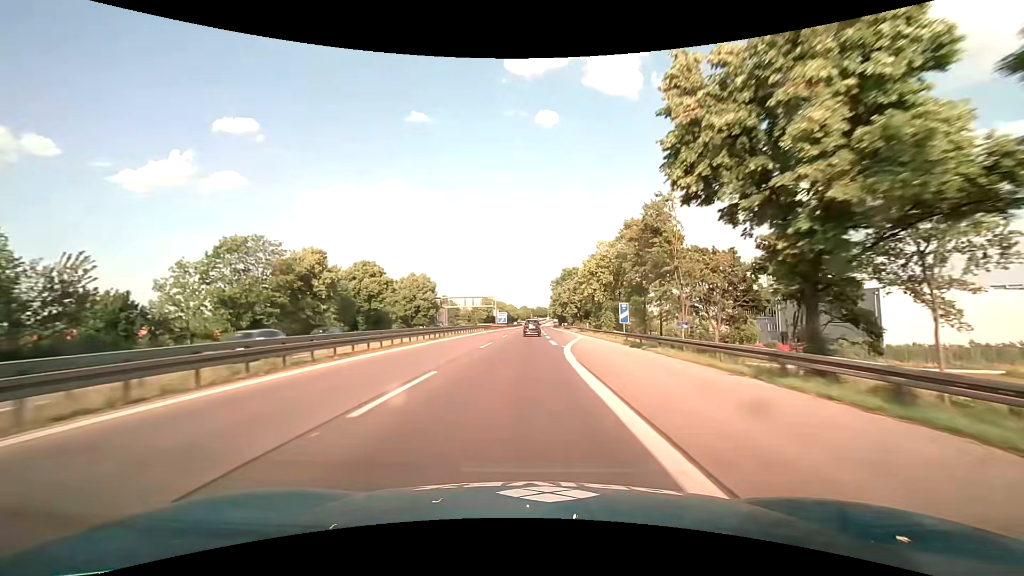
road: motorway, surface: asphalt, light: Day
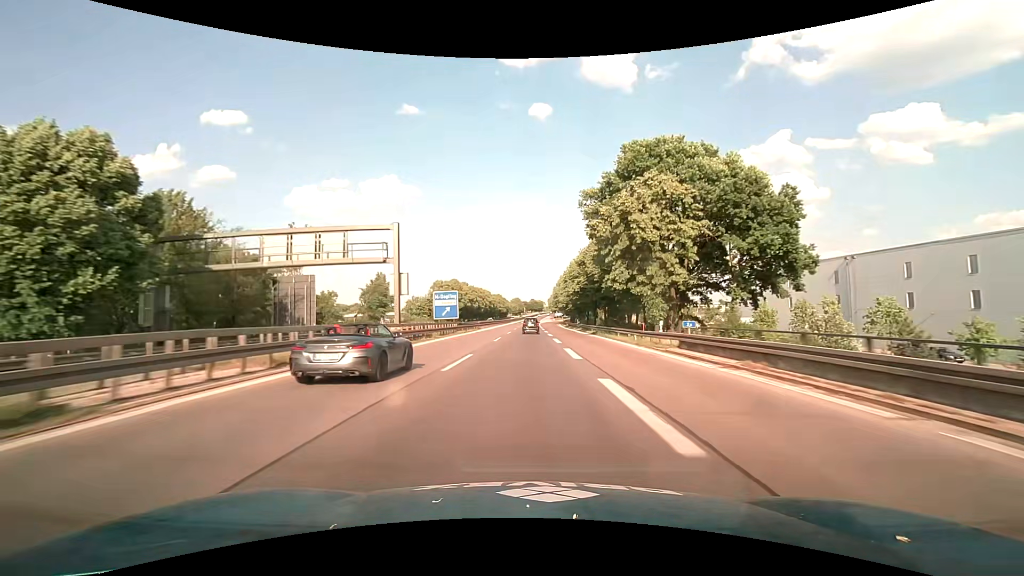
(+0.4, +84.3) m; +1°
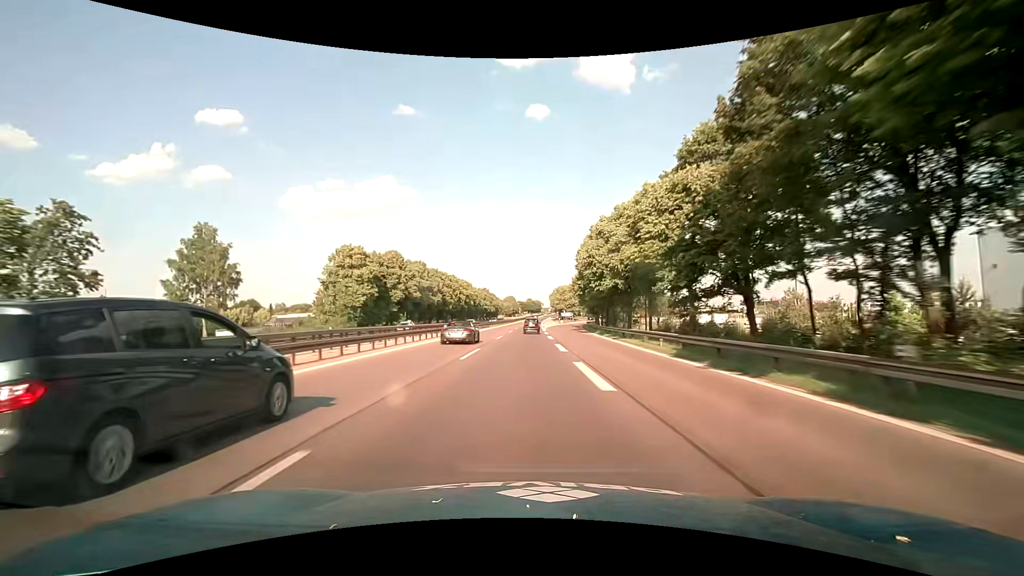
(+0.4, +68.1) m; 0°
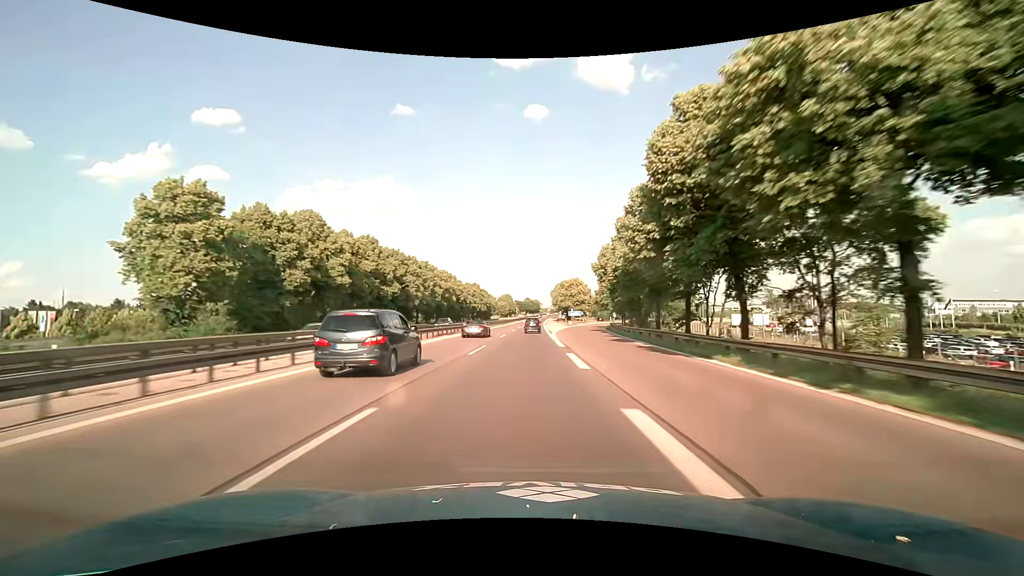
(+0.1, +34.1) m; 0°
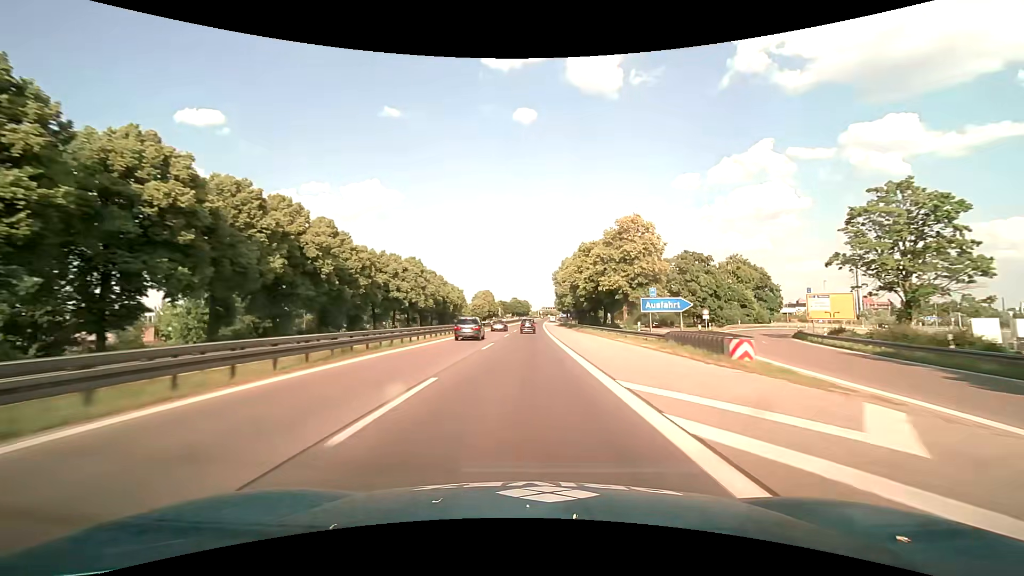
(+0.7, +85.5) m; +1°
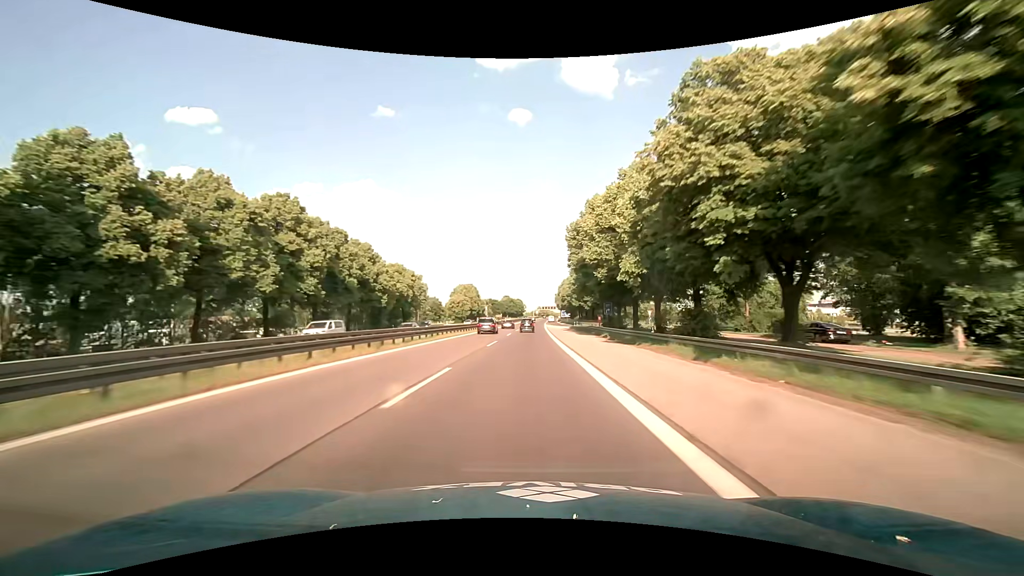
(+0.2, +51.7) m; 0°
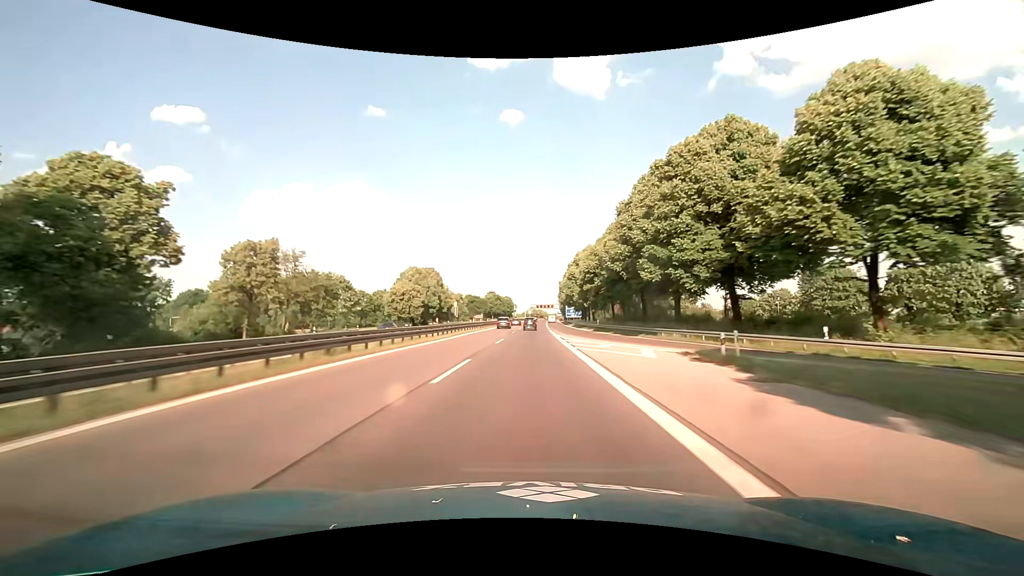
(+0.6, +69.2) m; +1°
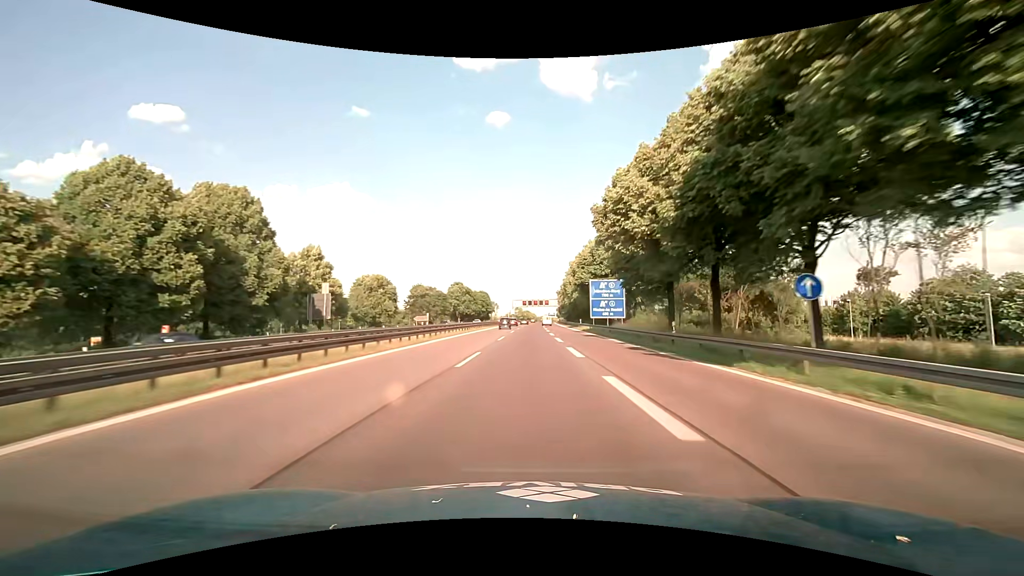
(+0.5, +86.0) m; +1°
(0, +10) (0, +20) (0, +30) (0, +40) (0, +50) (0, +60) (0, +70) (+1, +80) (+1, +90) (+1, +100) m
